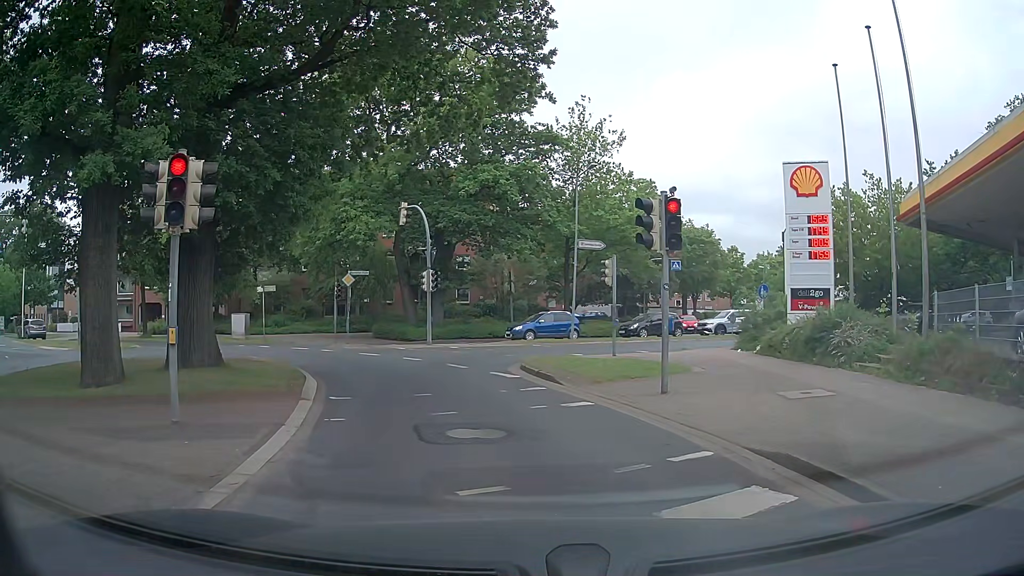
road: tertiary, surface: asphalt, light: Day
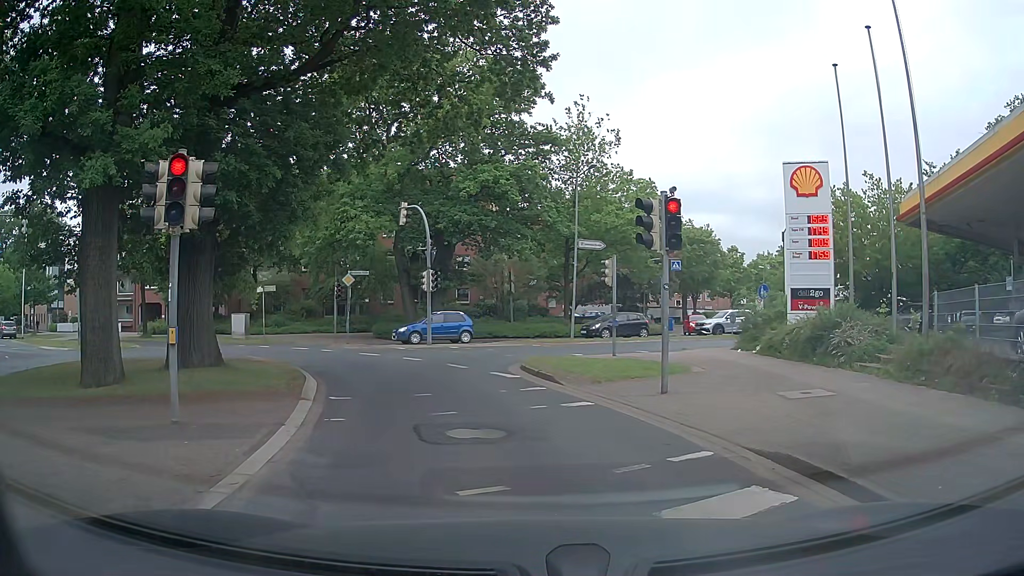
(0.0, 0.0) m; 0°
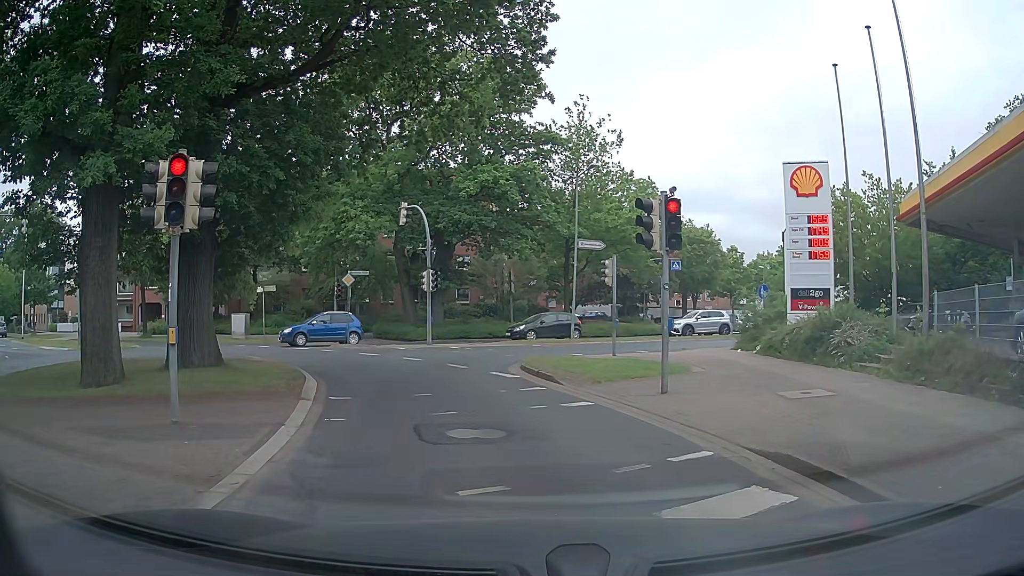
(0.0, 0.0) m; 0°
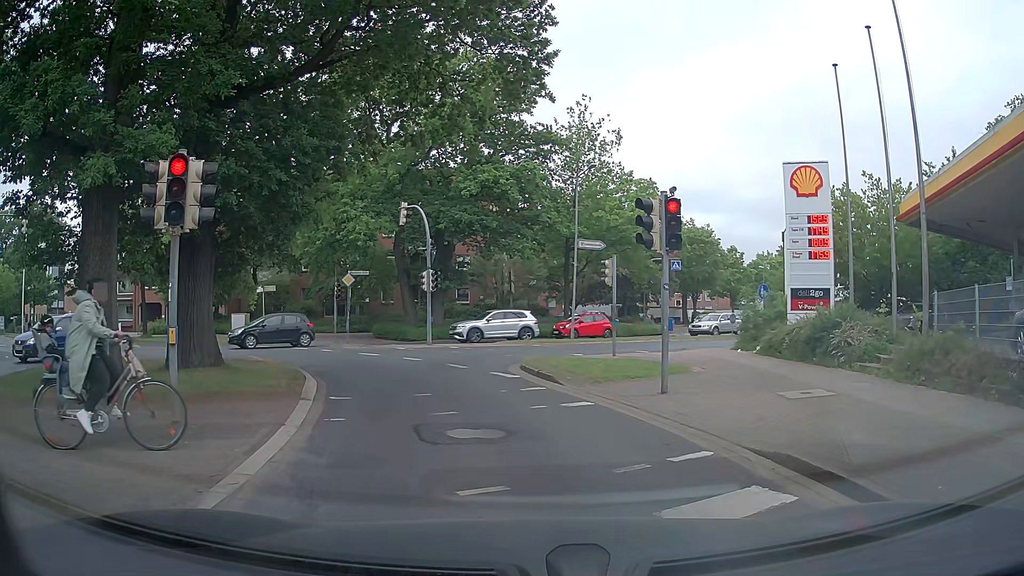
(0.0, 0.0) m; 0°
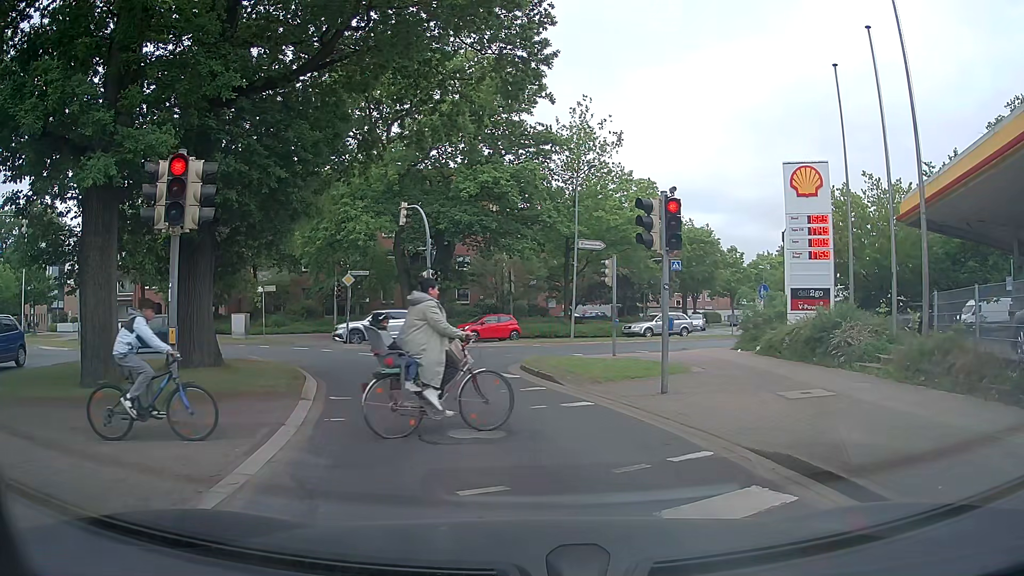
(0.0, 0.0) m; 0°
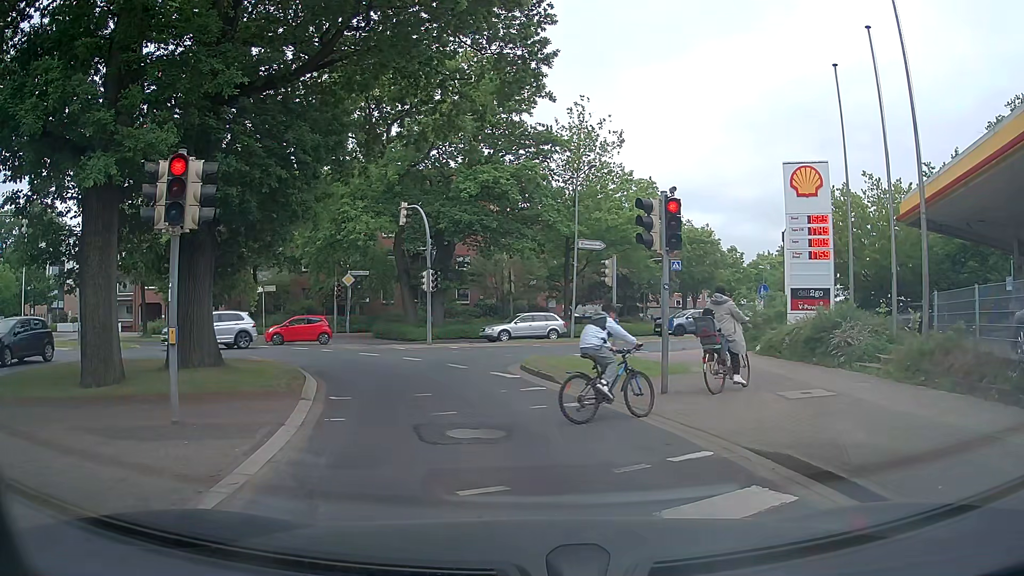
(0.0, 0.0) m; 0°
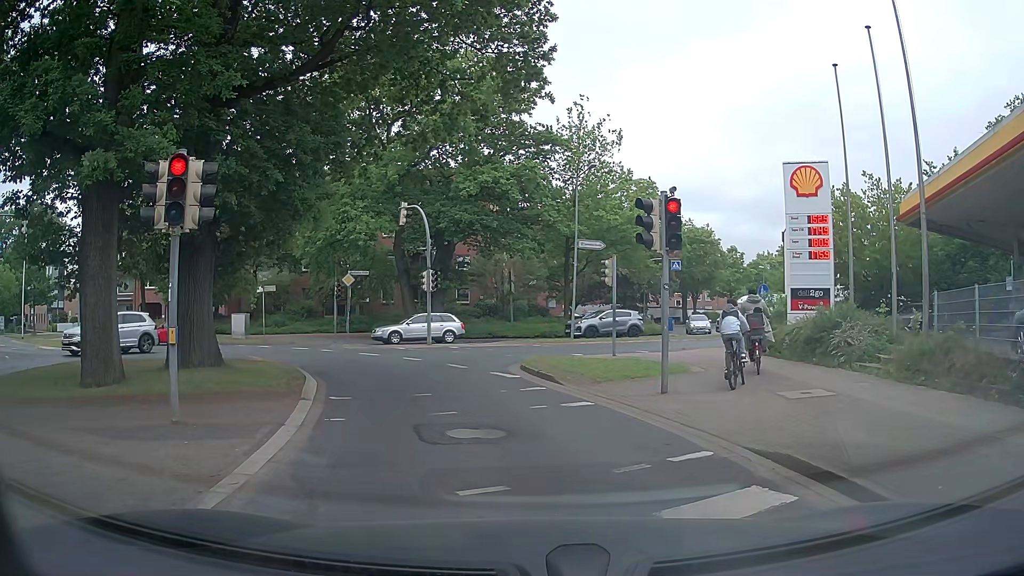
(0.0, 0.0) m; 0°
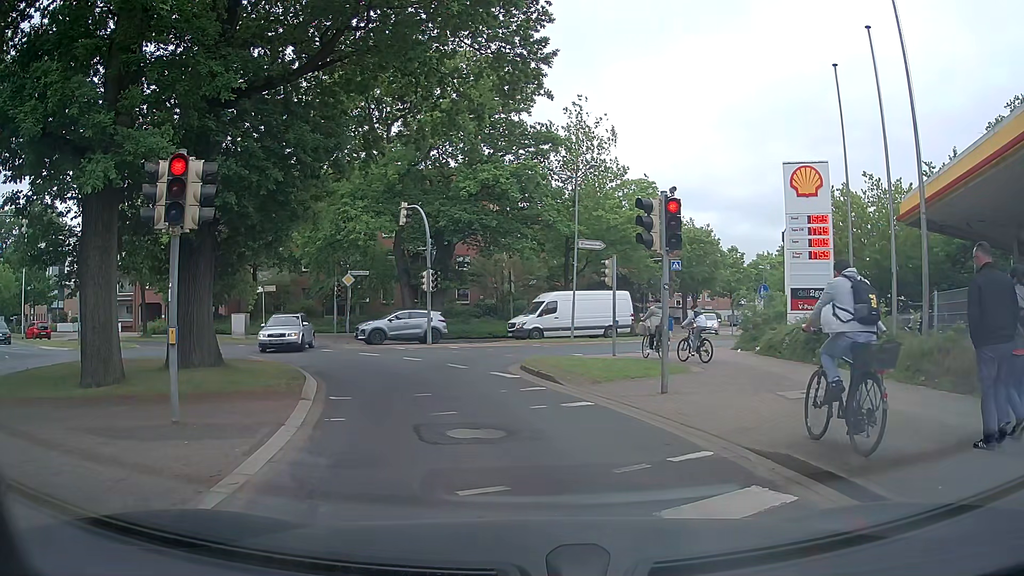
(0.0, 0.0) m; 0°
